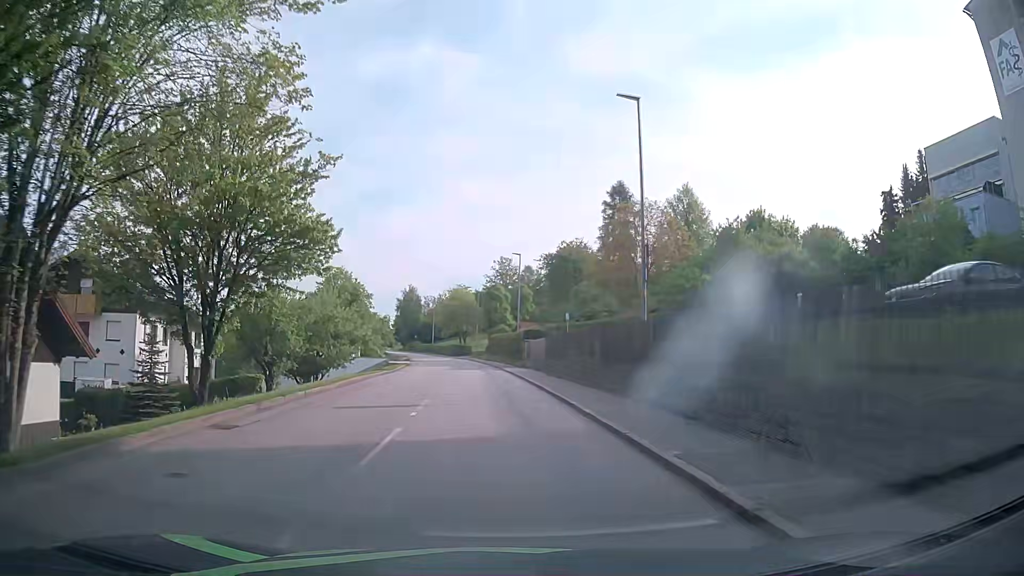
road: tertiary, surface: asphalt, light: Day
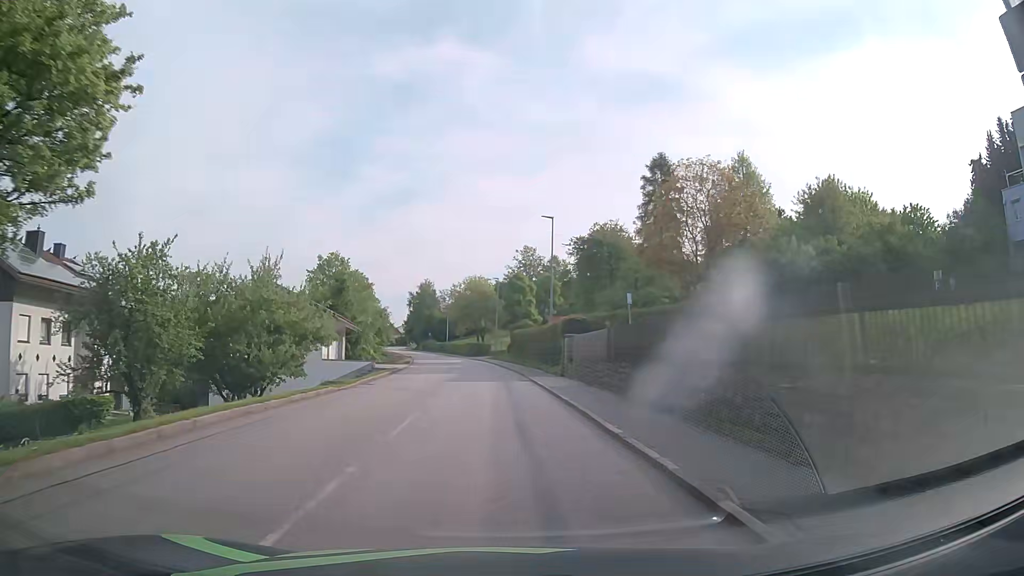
(-0.4, +15.2) m; -3°
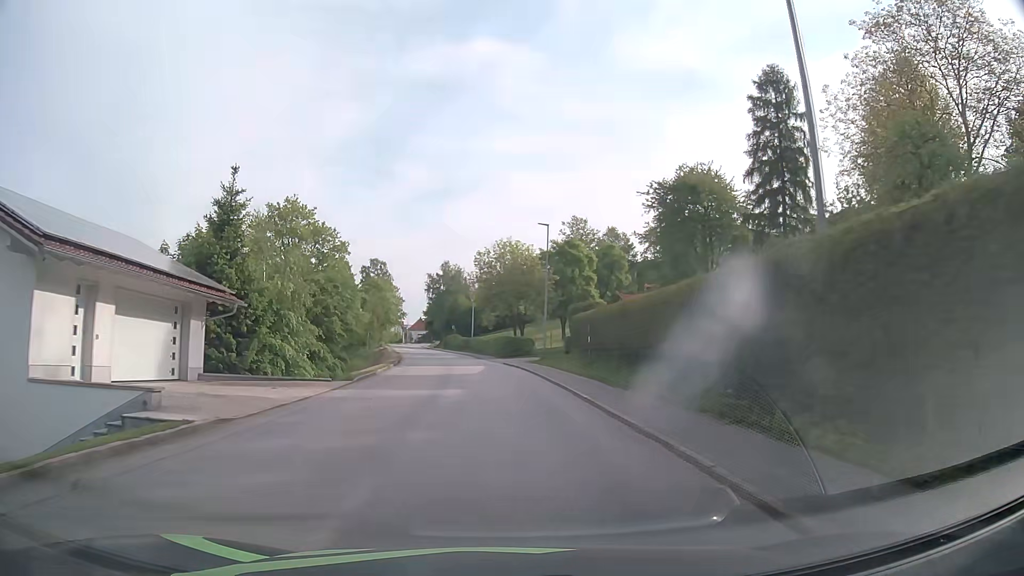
(-0.9, +30.7) m; -3°
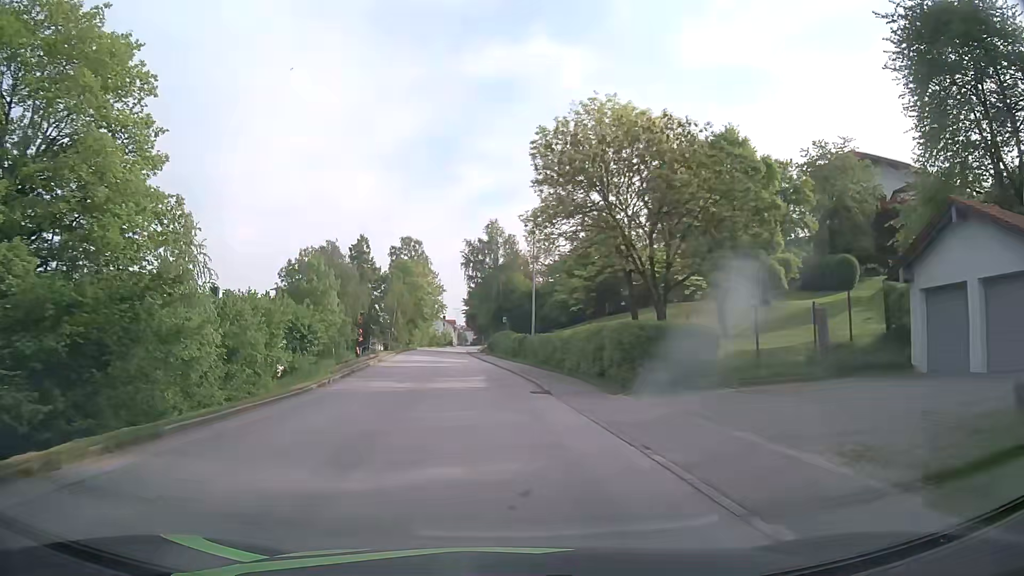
(-1.3, +38.7) m; -5°
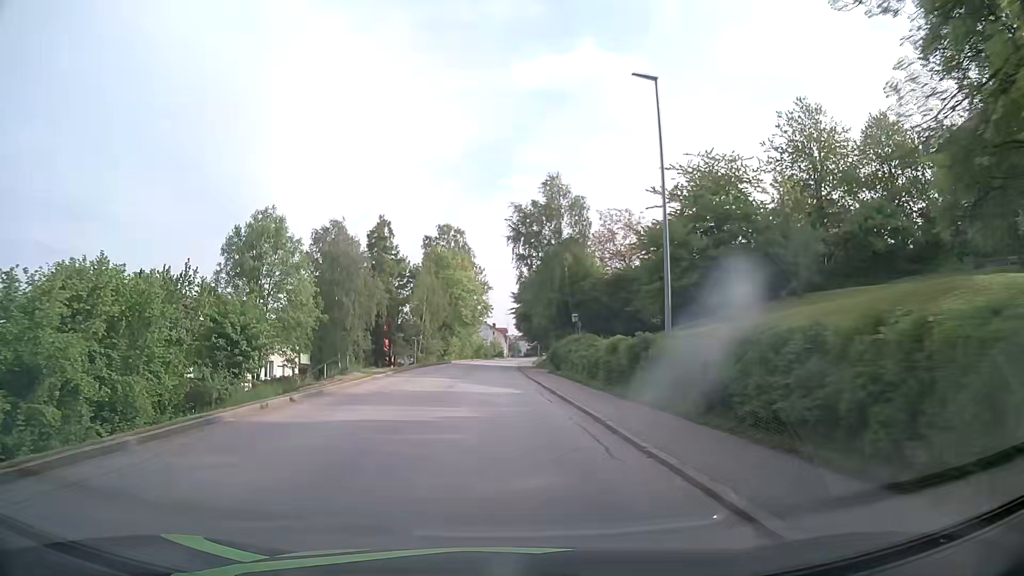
(-0.9, +23.3) m; -4°
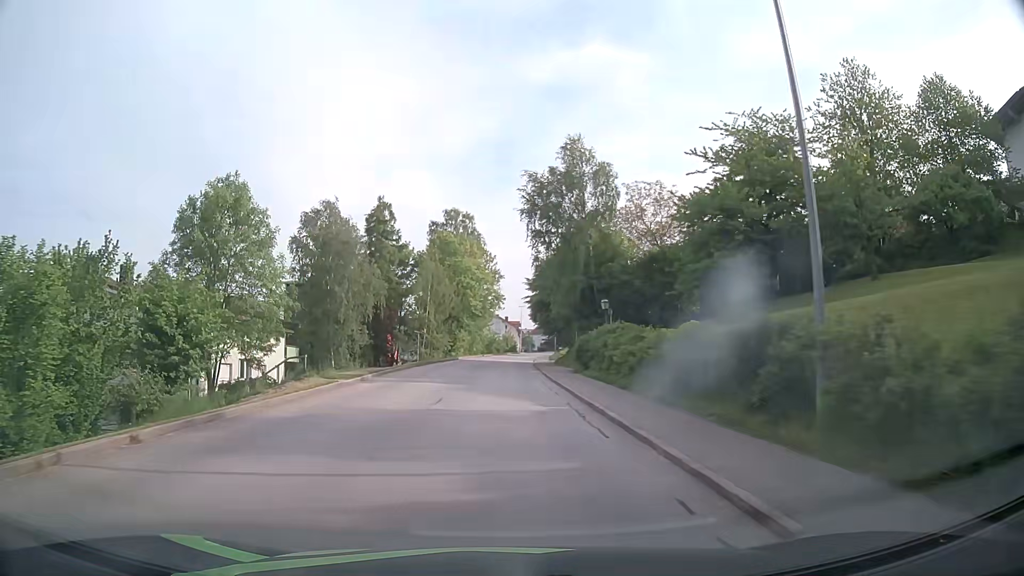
(-0.1, +7.7) m; -1°
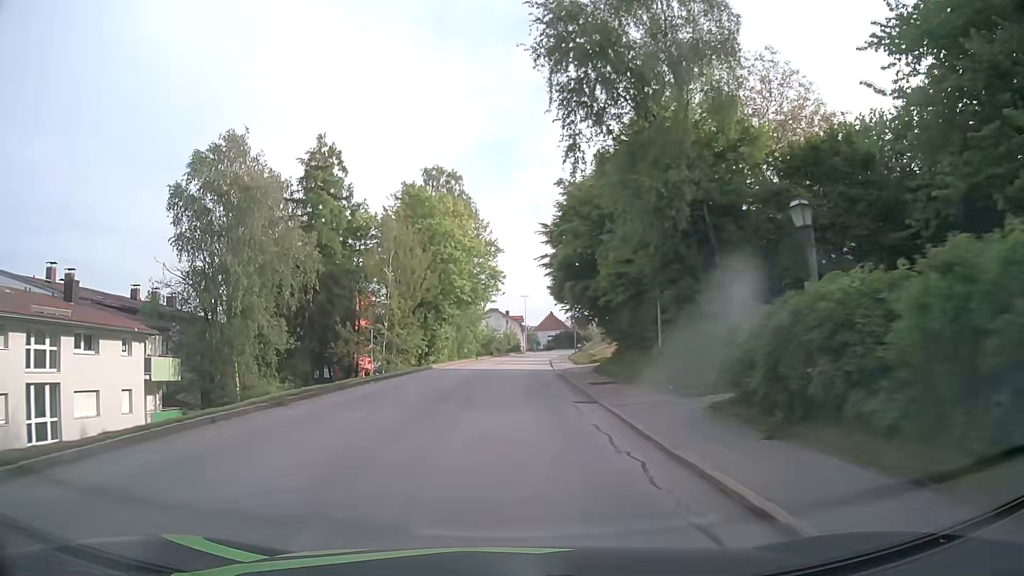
(-0.2, +23.2) m; 0°
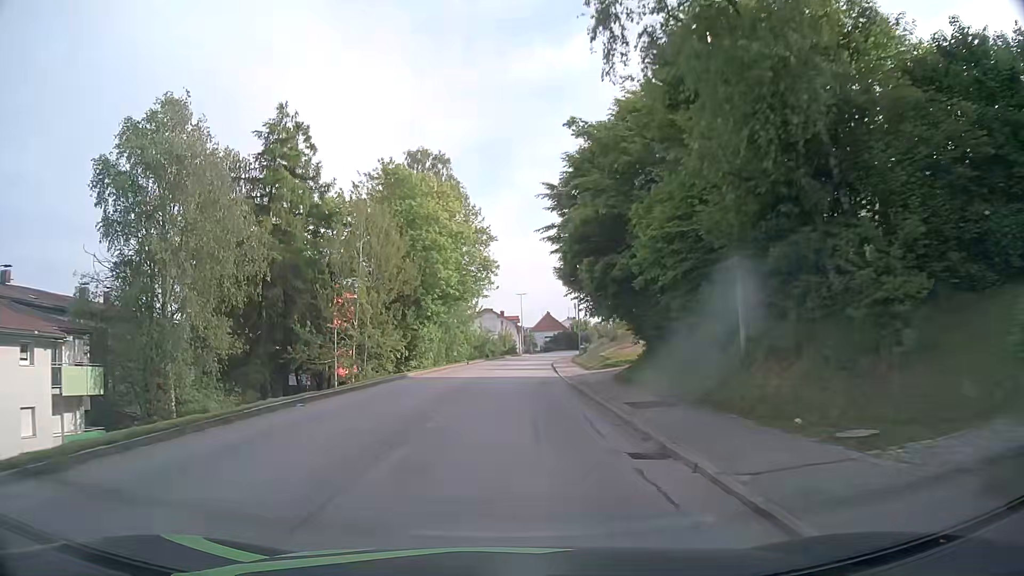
(+0.1, +7.7) m; 0°
